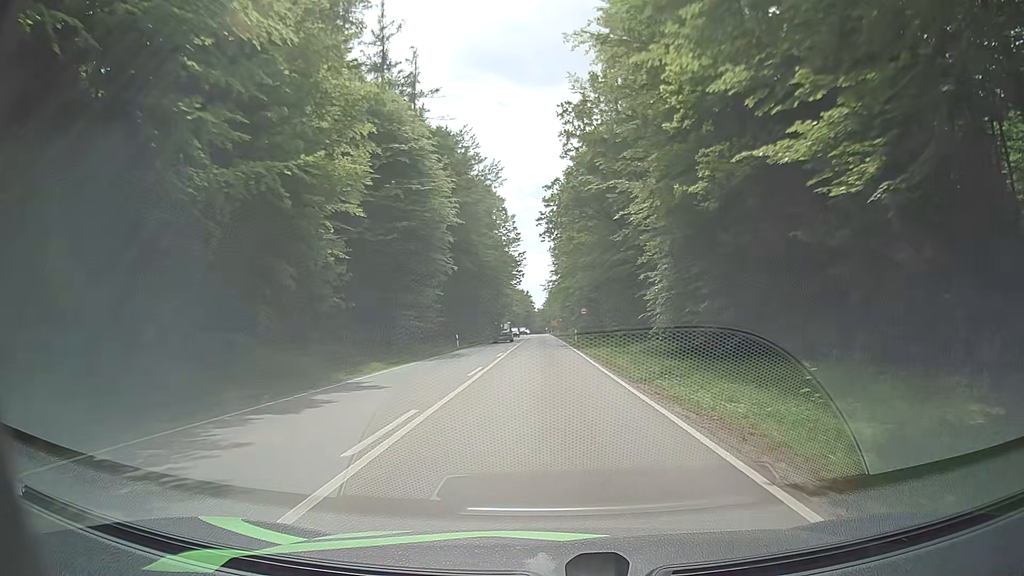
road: secondary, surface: asphalt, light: Day
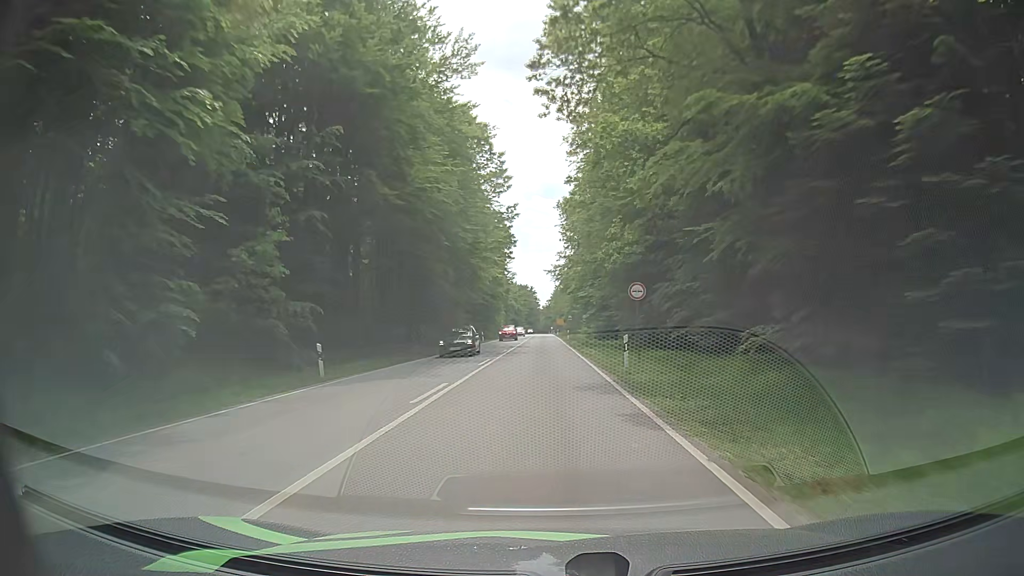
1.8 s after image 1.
(+0.2, +31.0) m; 0°
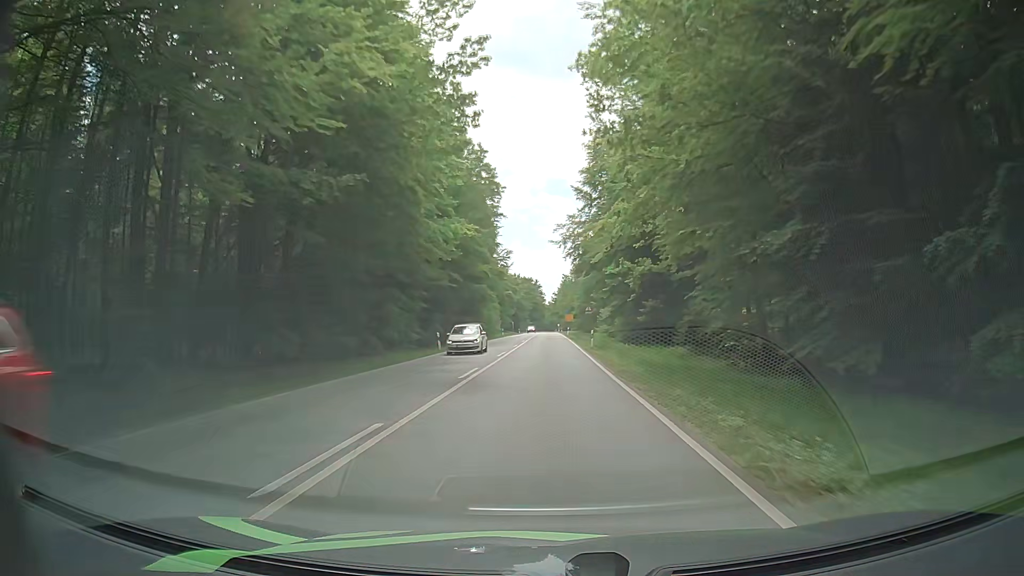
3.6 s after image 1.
(0.0, +30.7) m; +1°
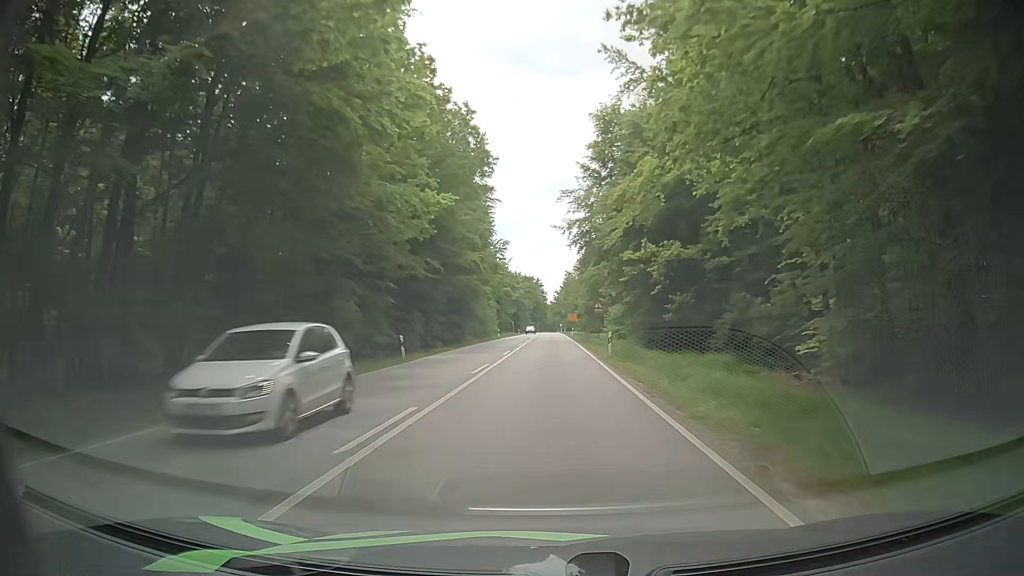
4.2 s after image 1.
(-0.1, +10.2) m; -1°
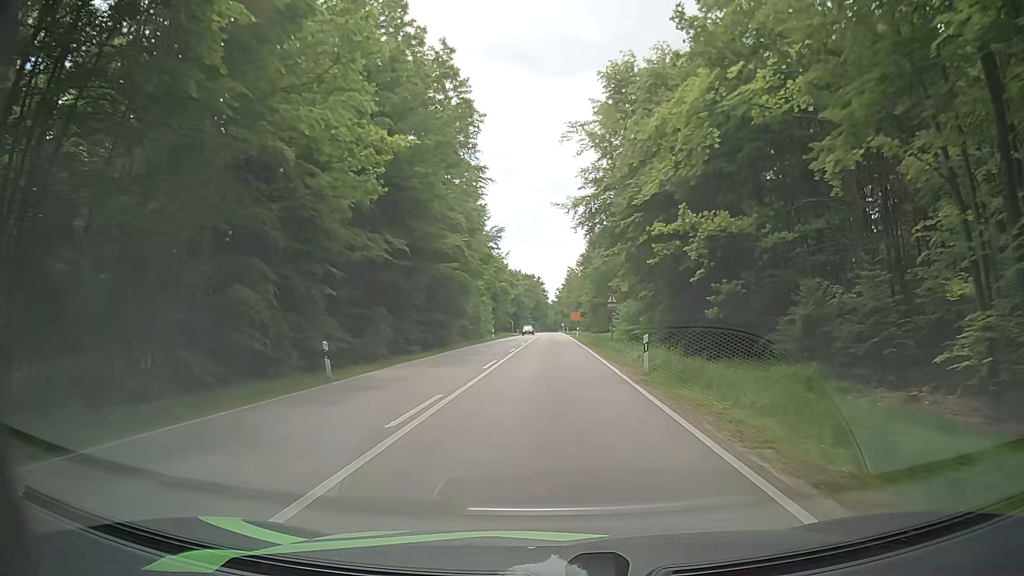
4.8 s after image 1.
(-0.1, +10.2) m; -1°
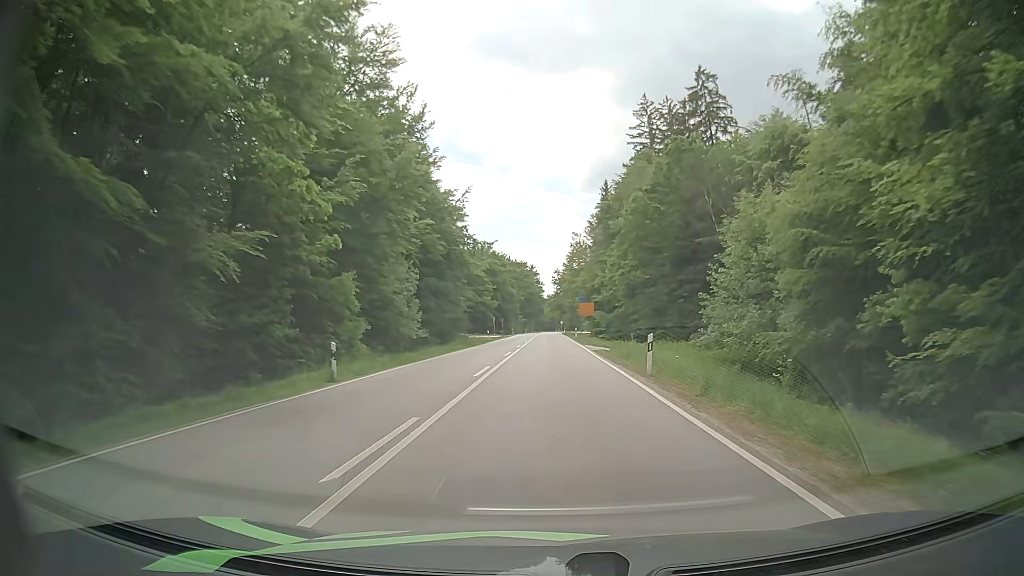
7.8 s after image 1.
(+0.1, +50.9) m; 0°
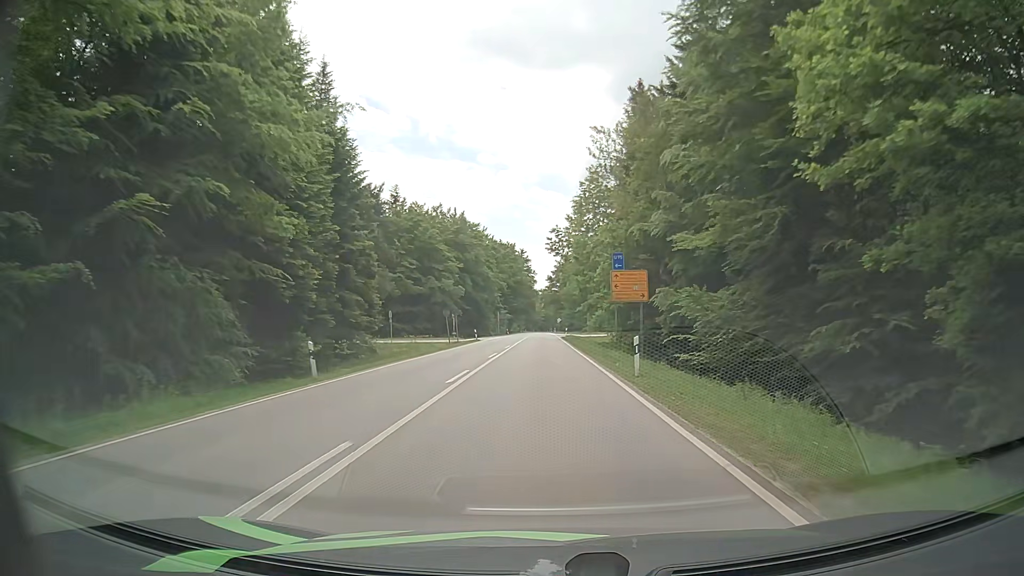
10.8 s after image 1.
(+0.2, +49.9) m; 0°
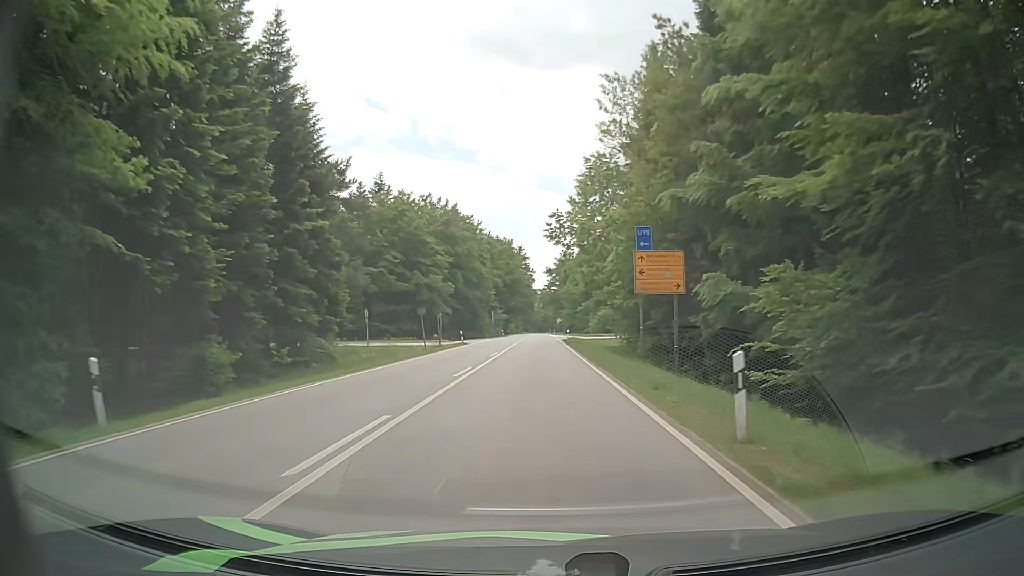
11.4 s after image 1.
(0.0, +9.8) m; 0°
(0, +10) (0, +20) (0, +30) (0, +40) (0, +50) (0, +60) (-1, +70) (-1, +80) (-1, +90) (-1, +100) m
